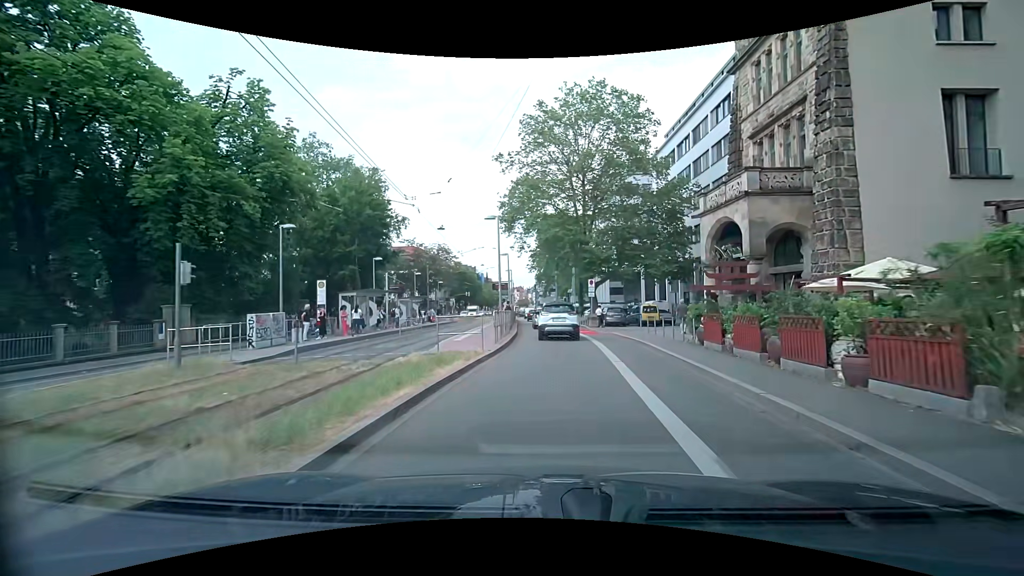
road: primary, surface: asphalt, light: Day
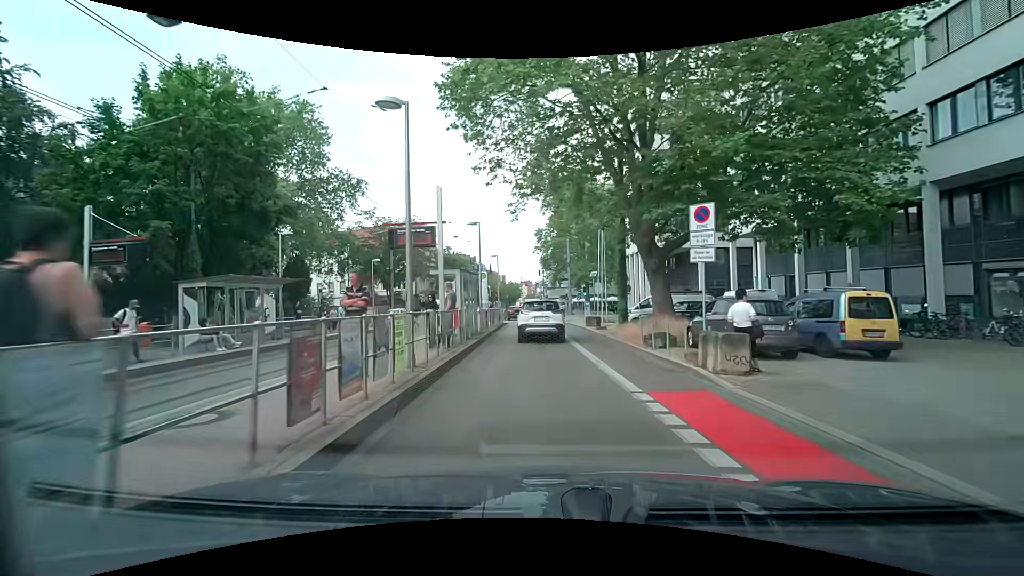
(+0.6, +26.0) m; 0°
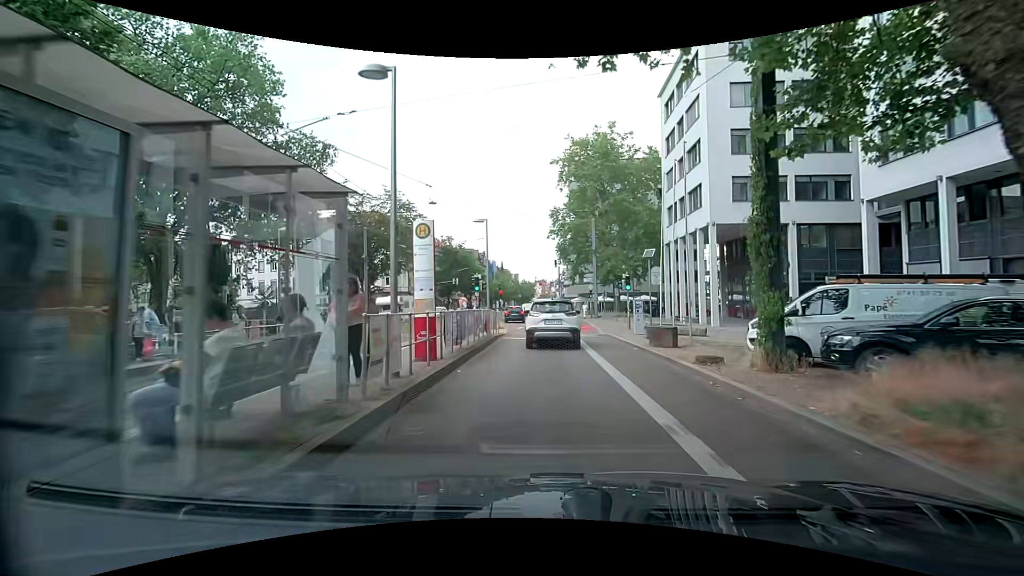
(-0.4, +15.5) m; -1°
